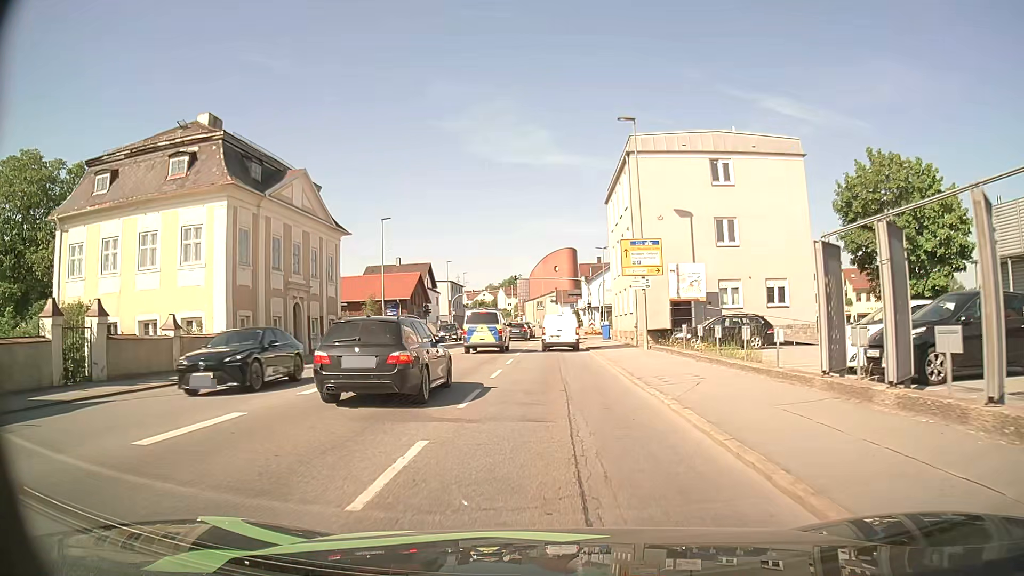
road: tertiary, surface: asphalt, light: Day
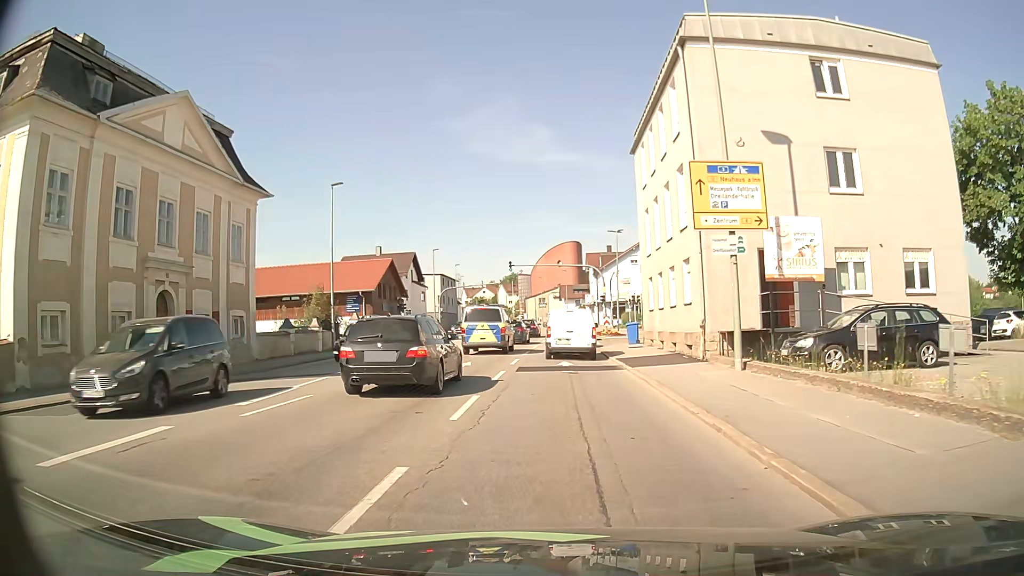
(-0.1, +13.6) m; -1°
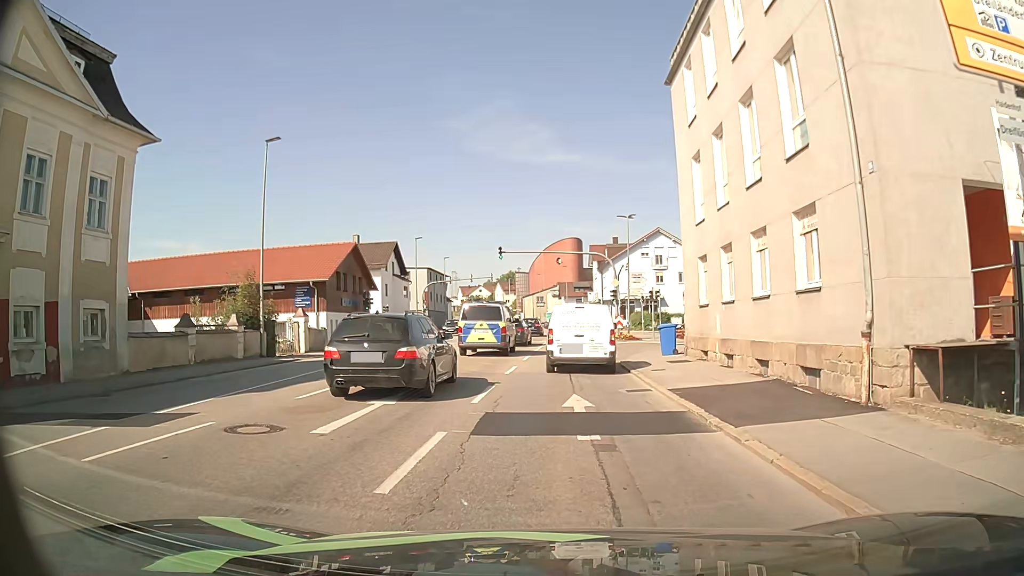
(0.0, +10.1) m; 0°
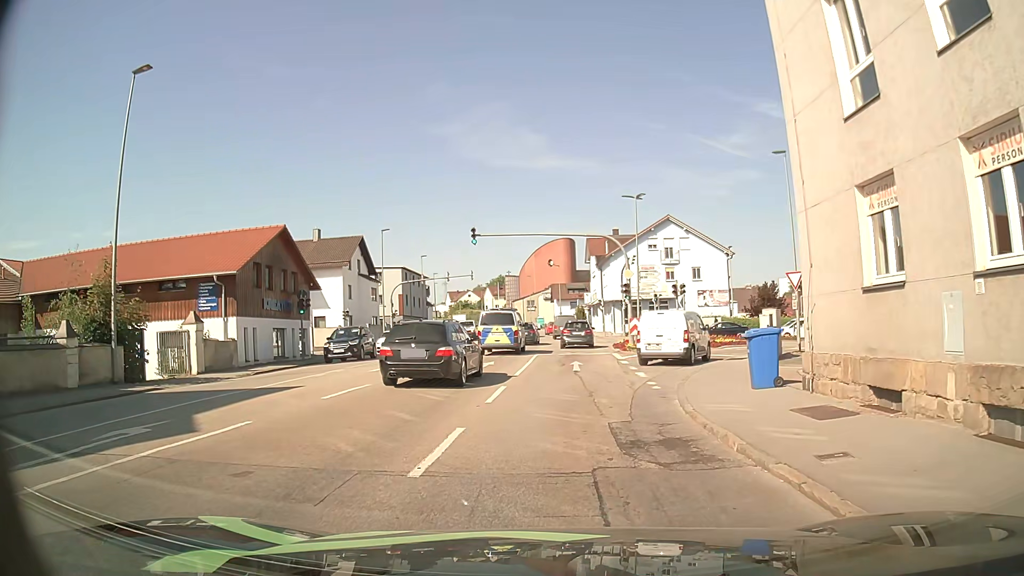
(+0.1, +11.3) m; +2°
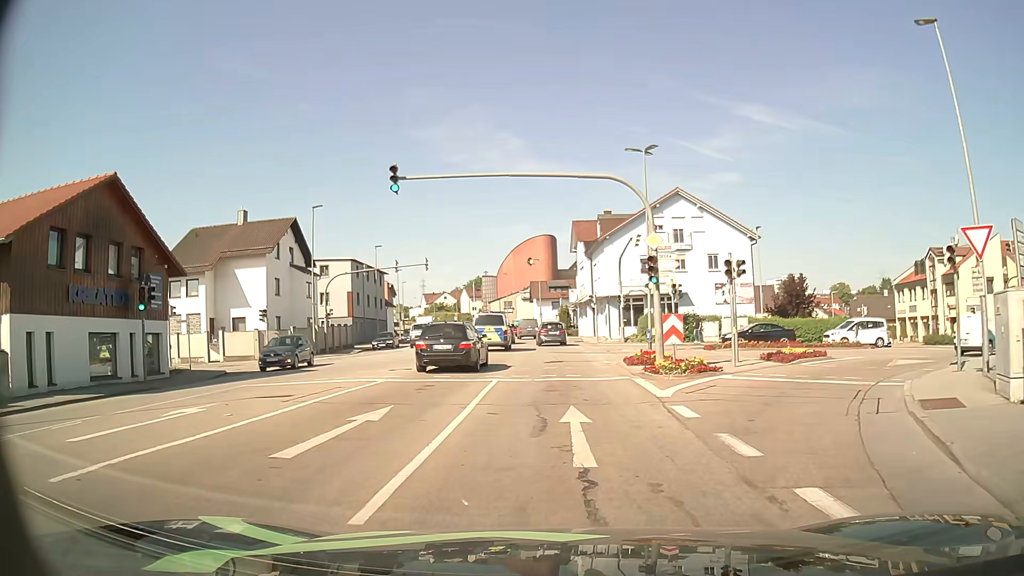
(0.0, +14.0) m; +1°
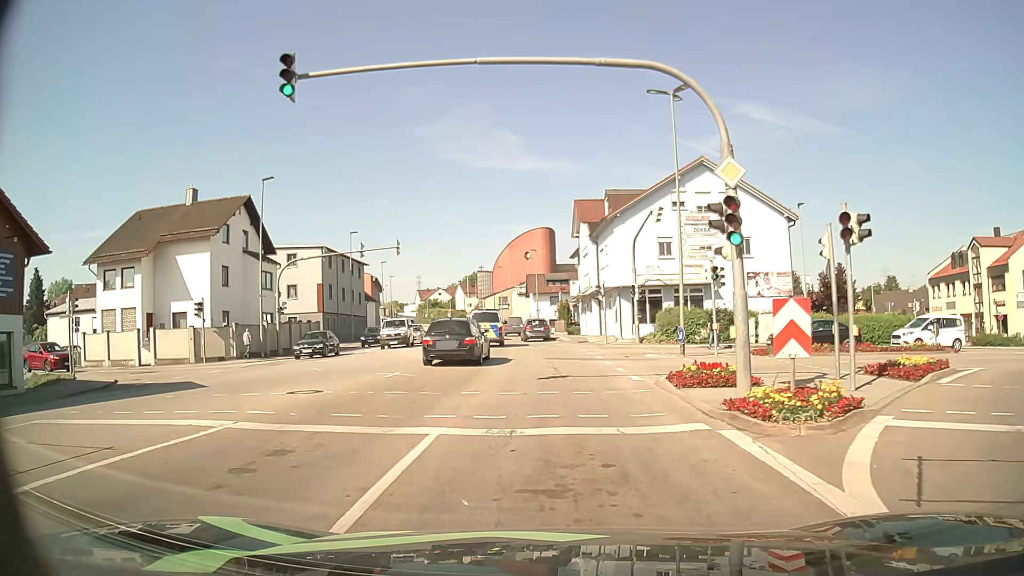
(-0.1, +8.8) m; 0°
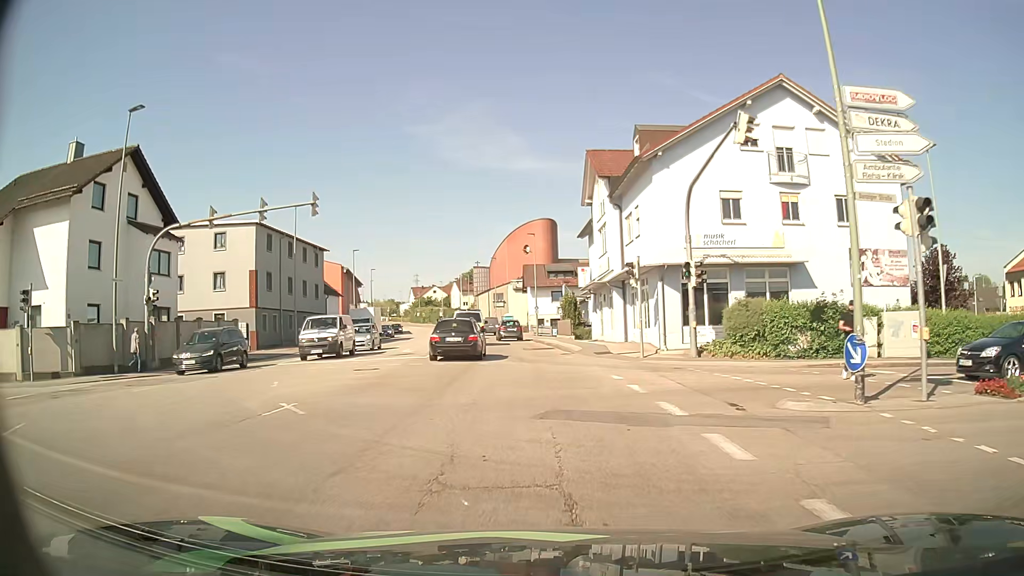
(0.0, +14.8) m; 0°
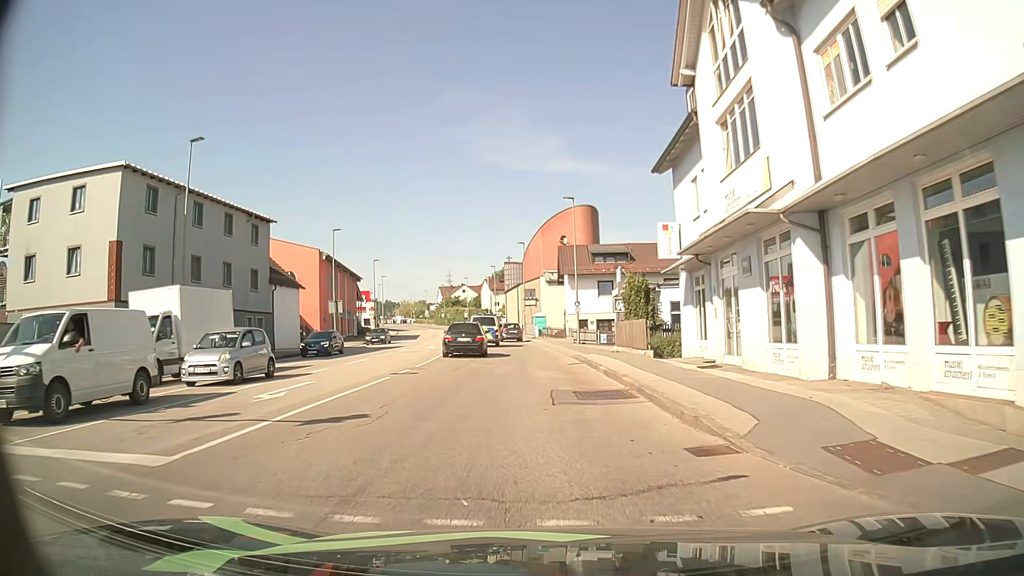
(-0.4, +20.3) m; -3°
(0, +10) (0, +20) (-1, +30) (-2, +40) (-2, +50) (-3, +60) (-5, +70) (-6, +80) (-8, +90) (-10, +99) m
